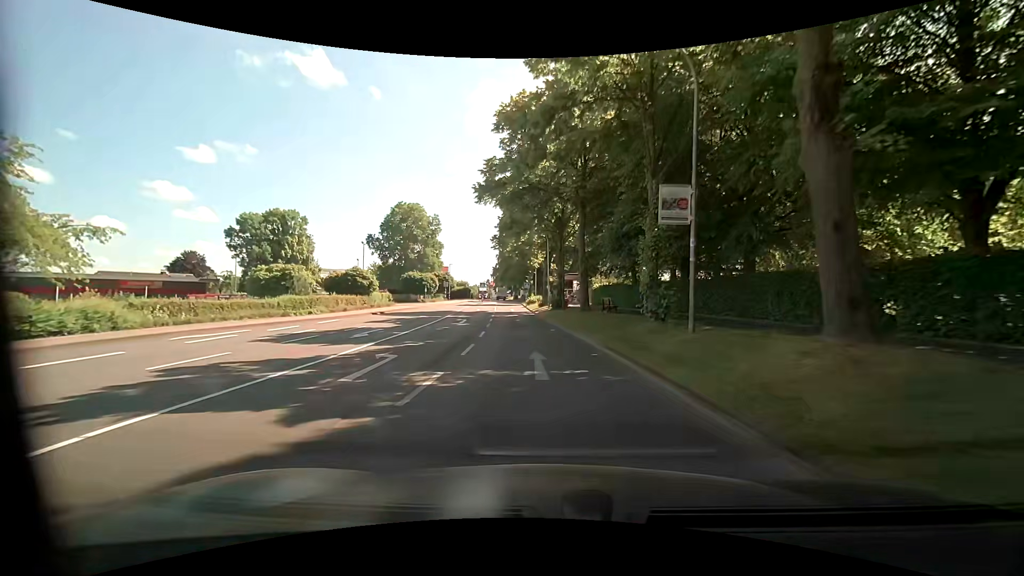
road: residential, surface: asphalt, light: Day
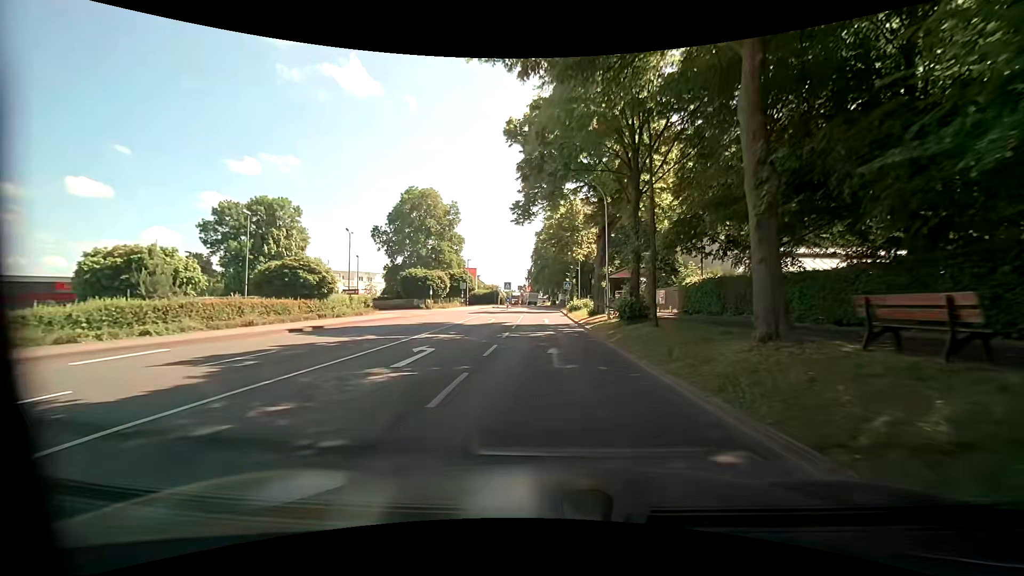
(-0.9, +18.4) m; -4°
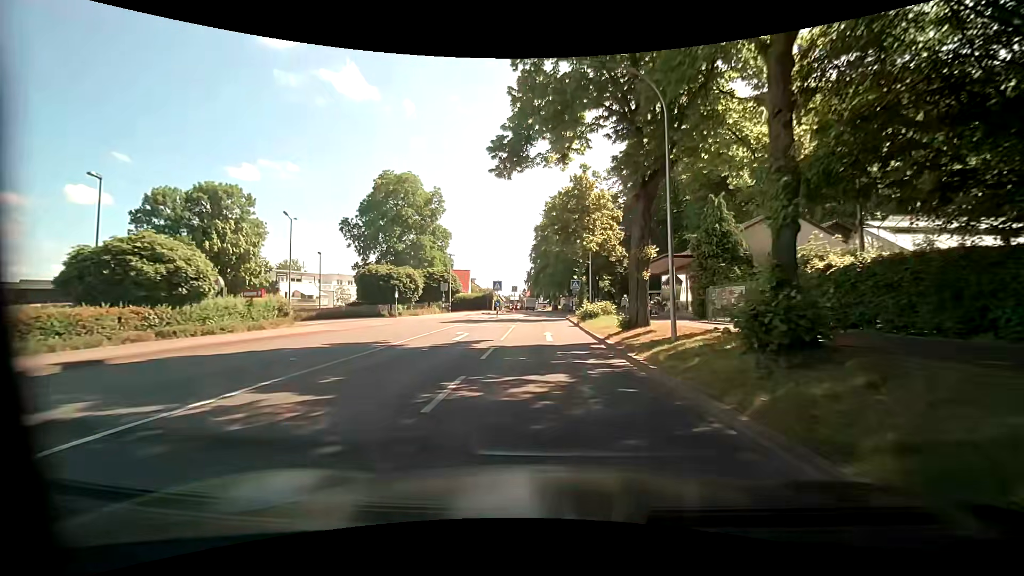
(-0.1, +12.4) m; 0°
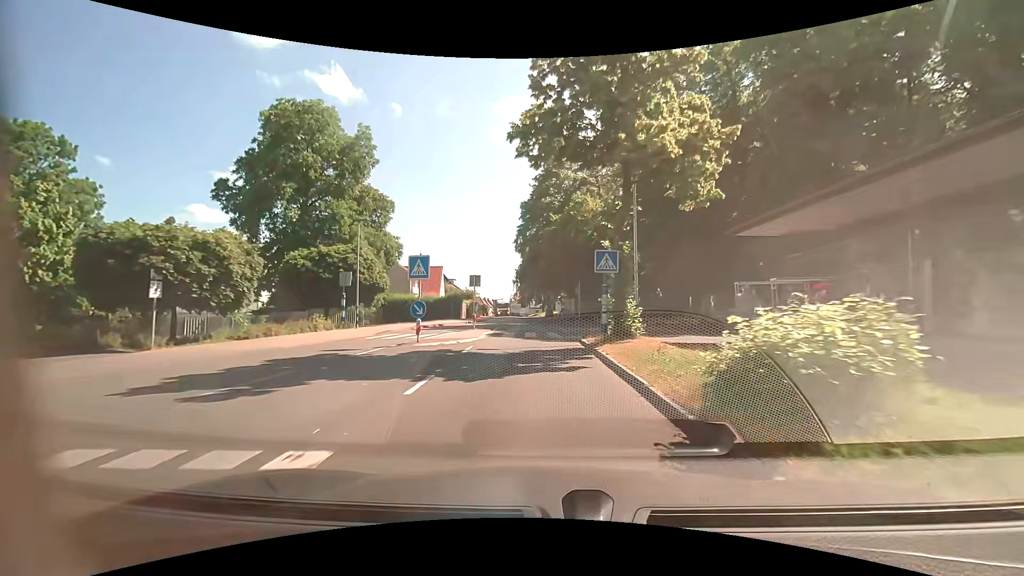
(0.0, +23.9) m; +1°
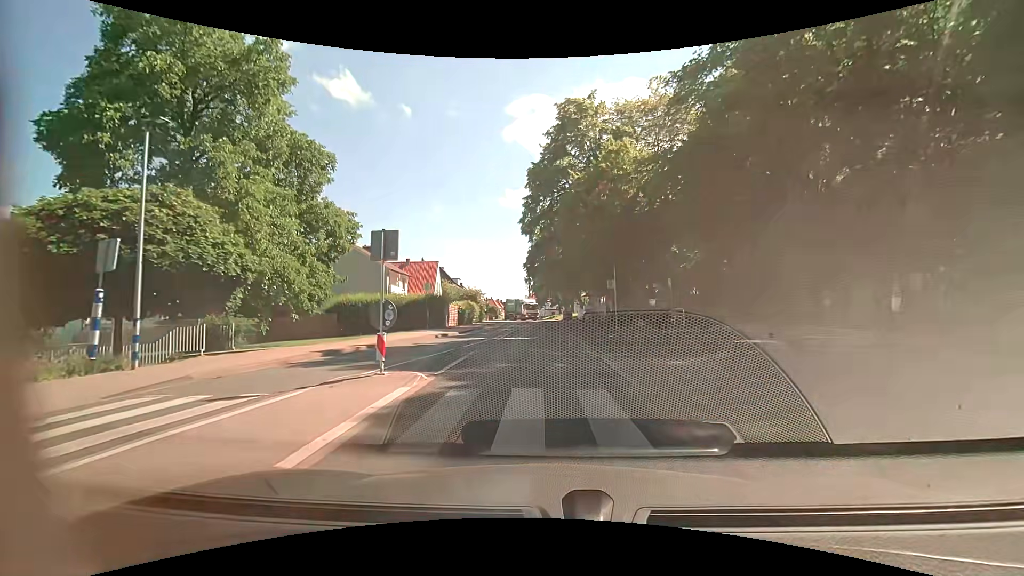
(-0.3, +16.0) m; -2°
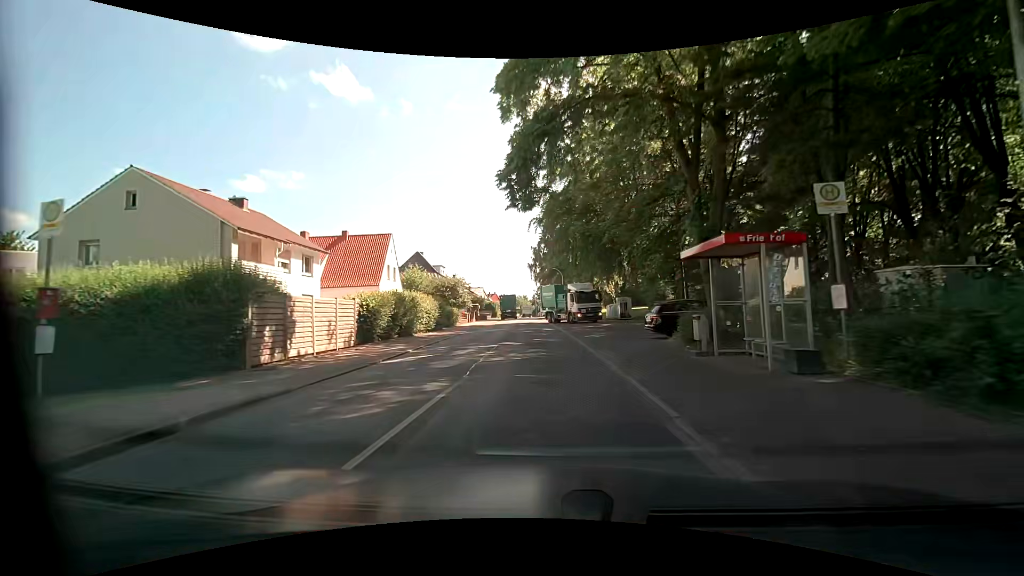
(-0.5, +27.7) m; -1°
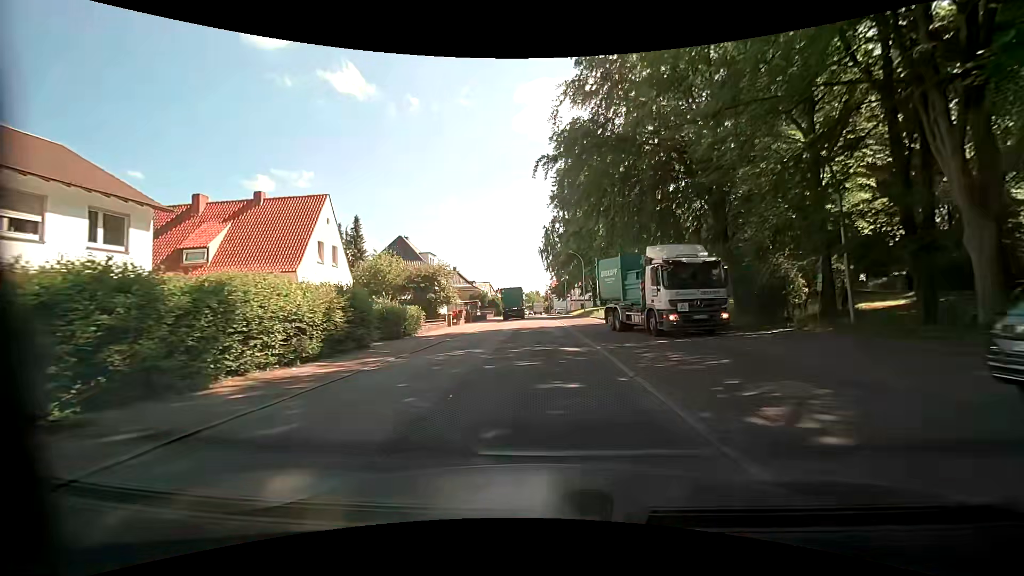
(-0.6, +17.7) m; -3°
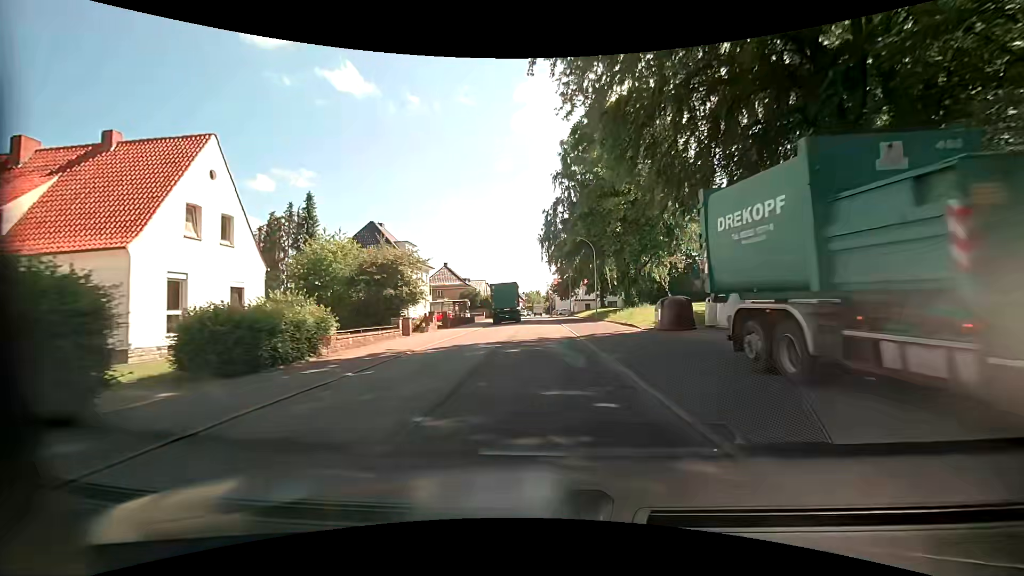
(+0.1, +12.0) m; 0°
(0, +10) (0, +20) (0, +30) (0, +40) (0, +50) (0, +60) (0, +70) (0, +80) (0, +90) (0, +100) m
